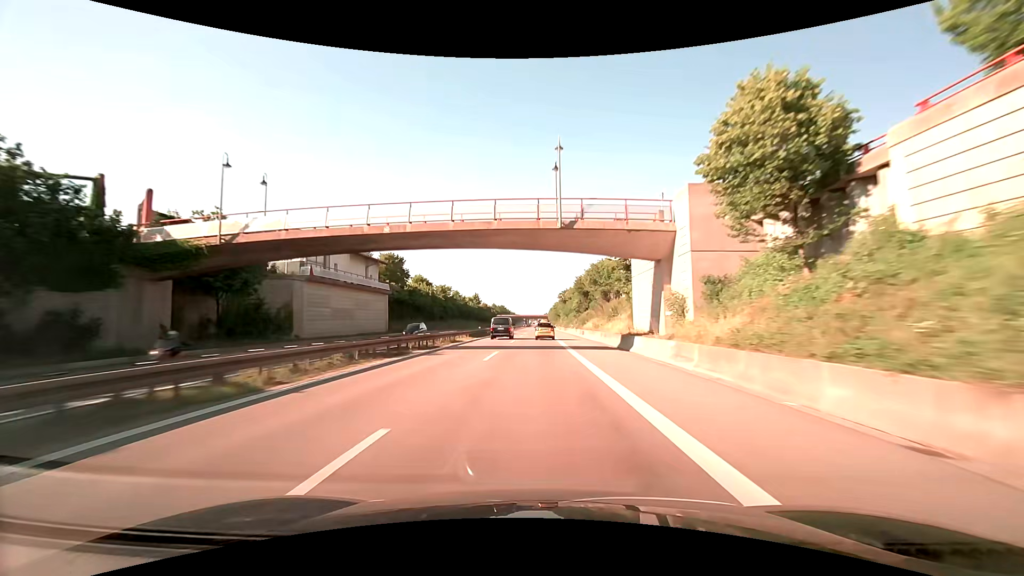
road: trunk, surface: asphalt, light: Day
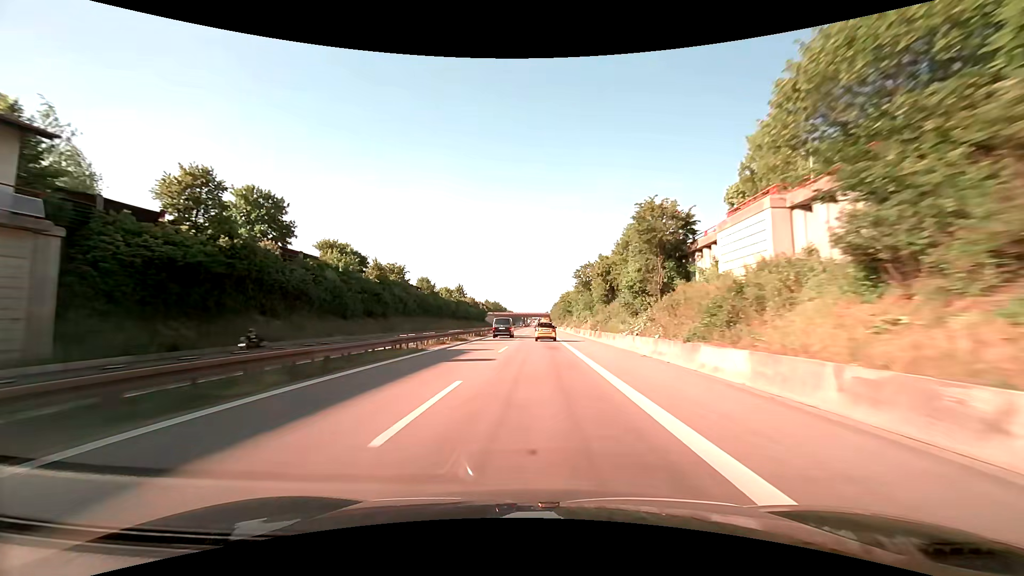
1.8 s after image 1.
(0.0, +49.0) m; 0°
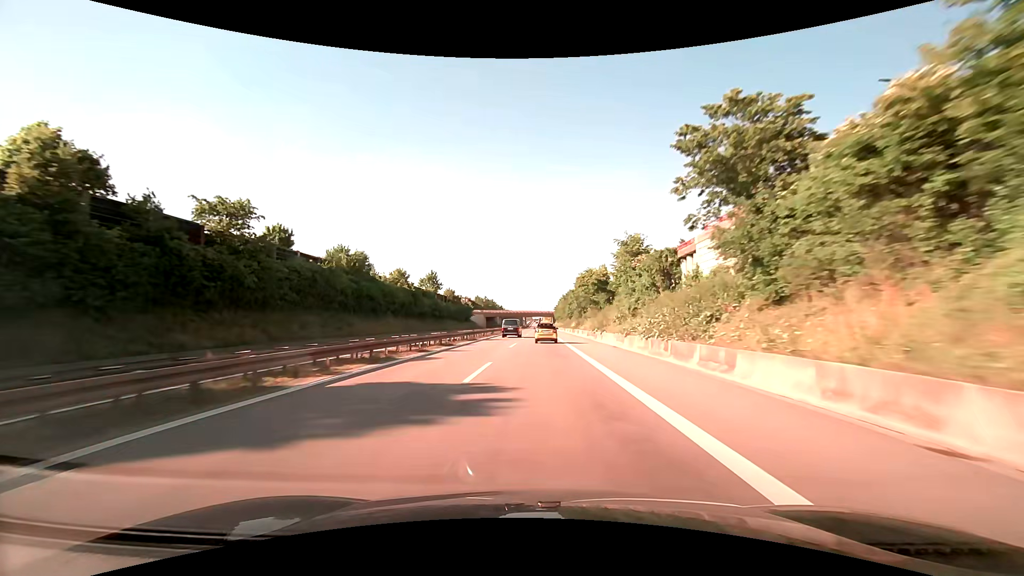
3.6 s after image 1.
(0.0, +48.2) m; 0°
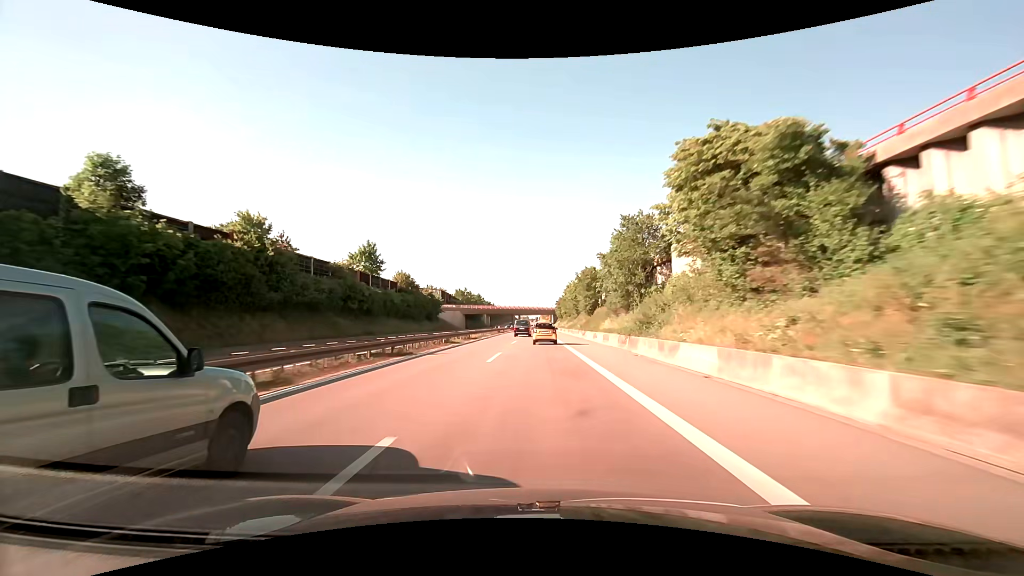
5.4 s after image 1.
(+0.2, +47.9) m; 0°
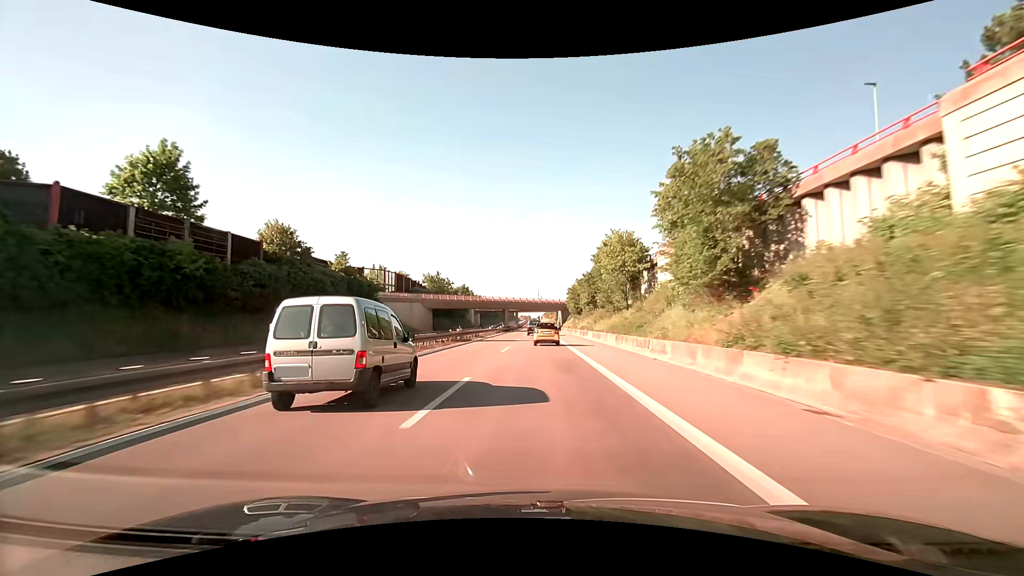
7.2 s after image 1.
(-0.1, +47.7) m; 0°
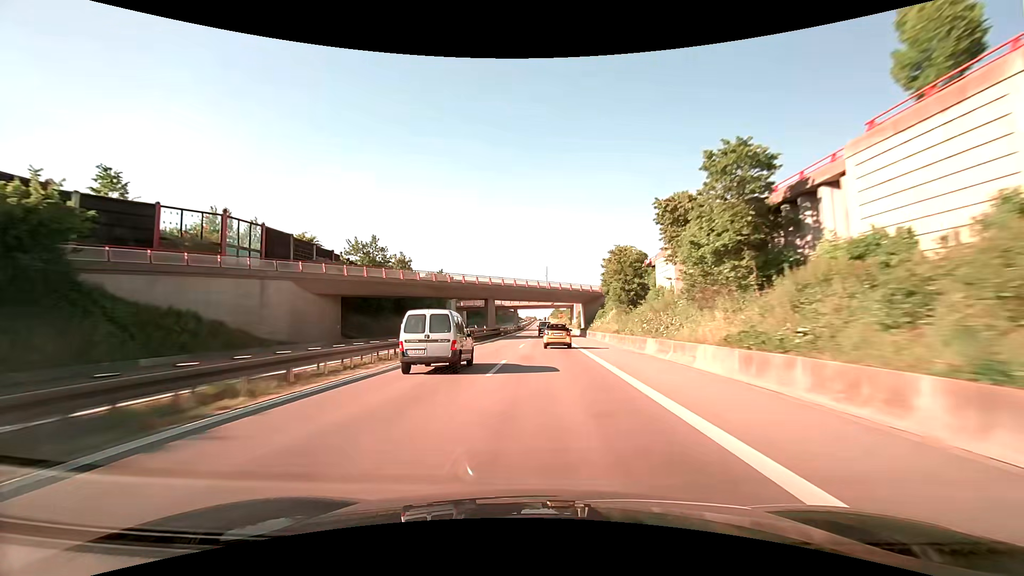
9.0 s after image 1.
(-0.2, +47.5) m; -1°
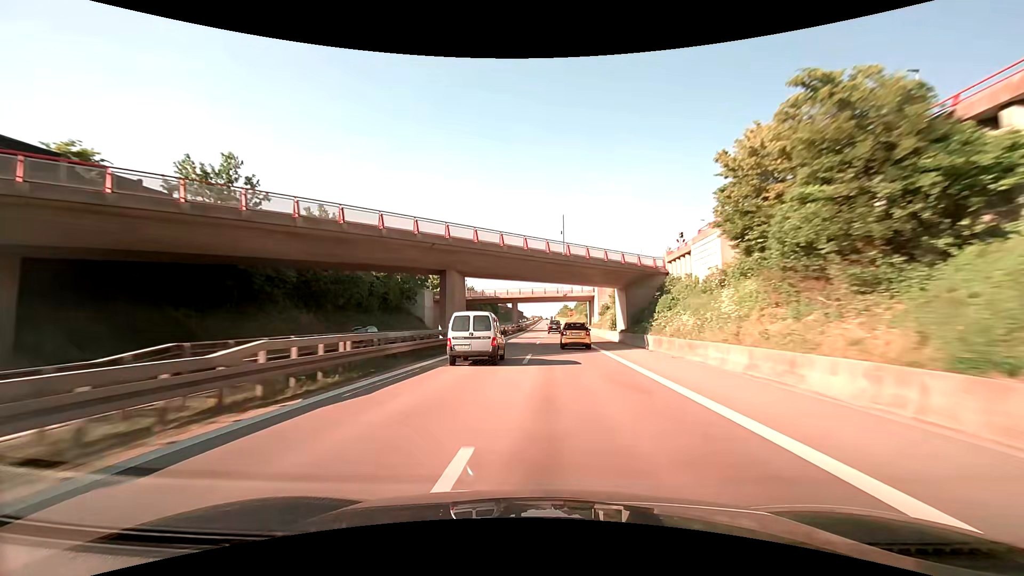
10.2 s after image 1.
(-0.2, +32.1) m; -1°
(0, +10) (0, +20) (0, +30) (0, +40) (0, +50) (0, +60) (0, +70) (0, +80) (0, +90) (0, +100) m
